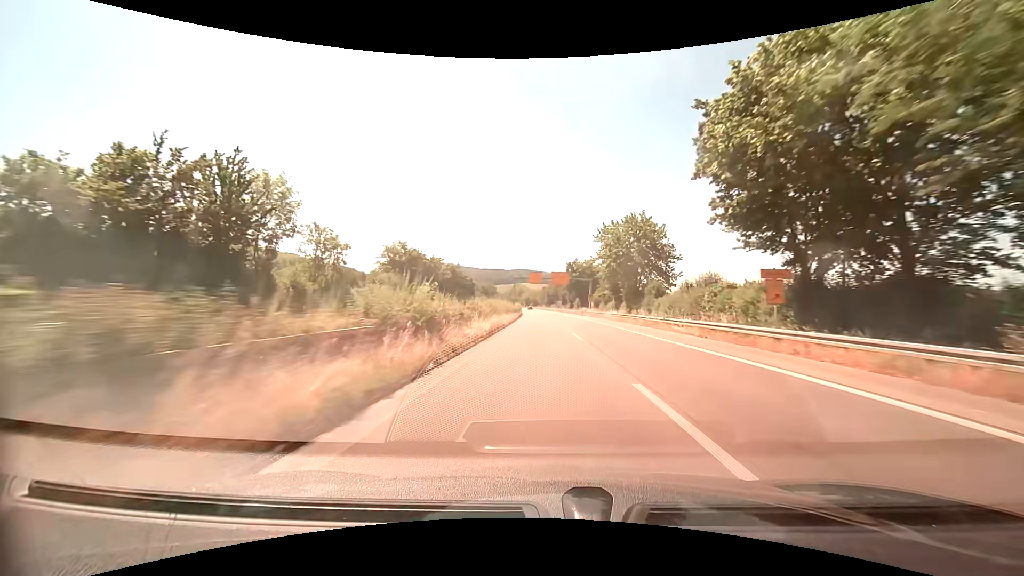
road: trunk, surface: asphalt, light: Day
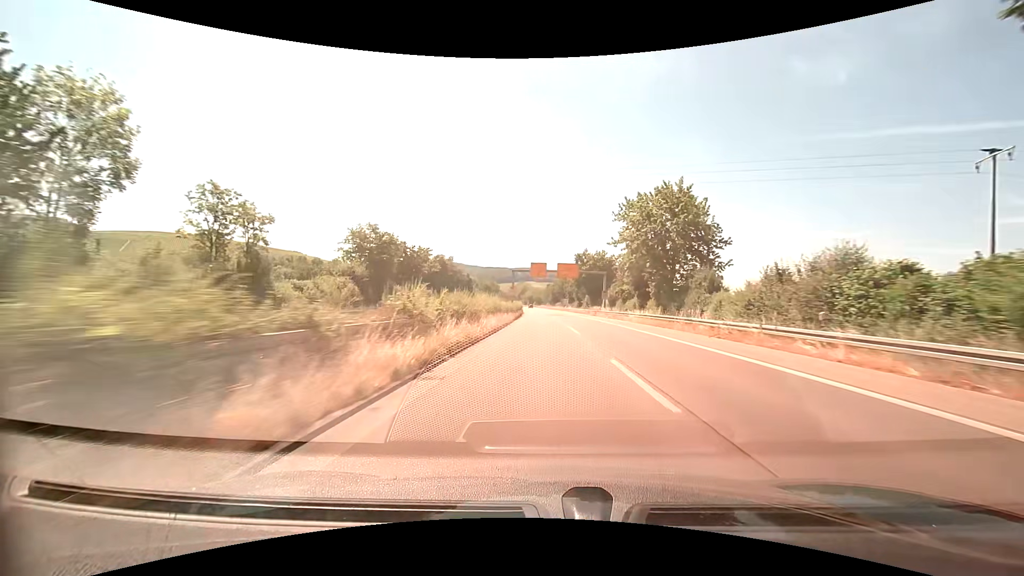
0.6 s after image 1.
(-0.1, +14.4) m; 0°
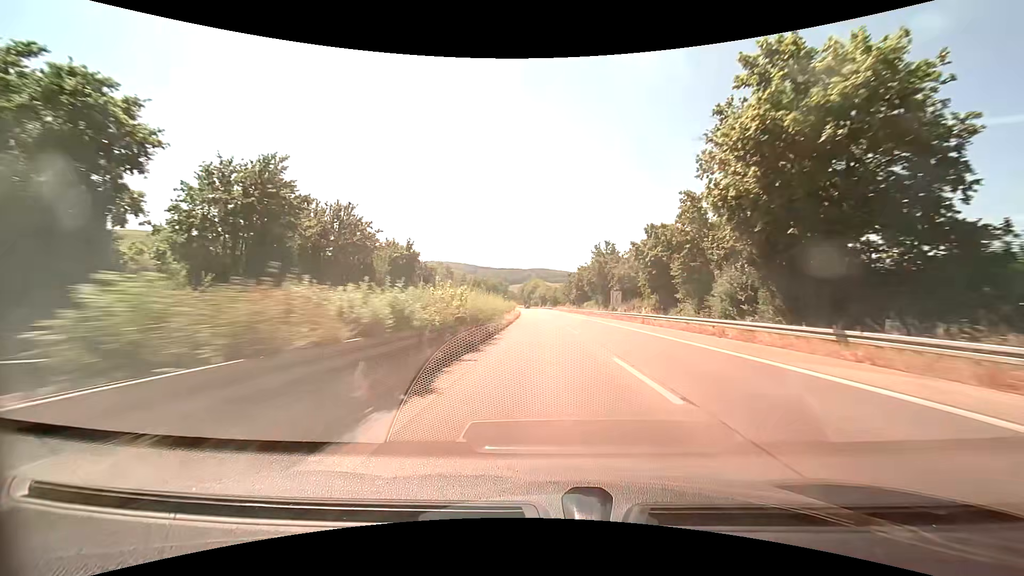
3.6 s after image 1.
(-1.2, +71.4) m; -2°
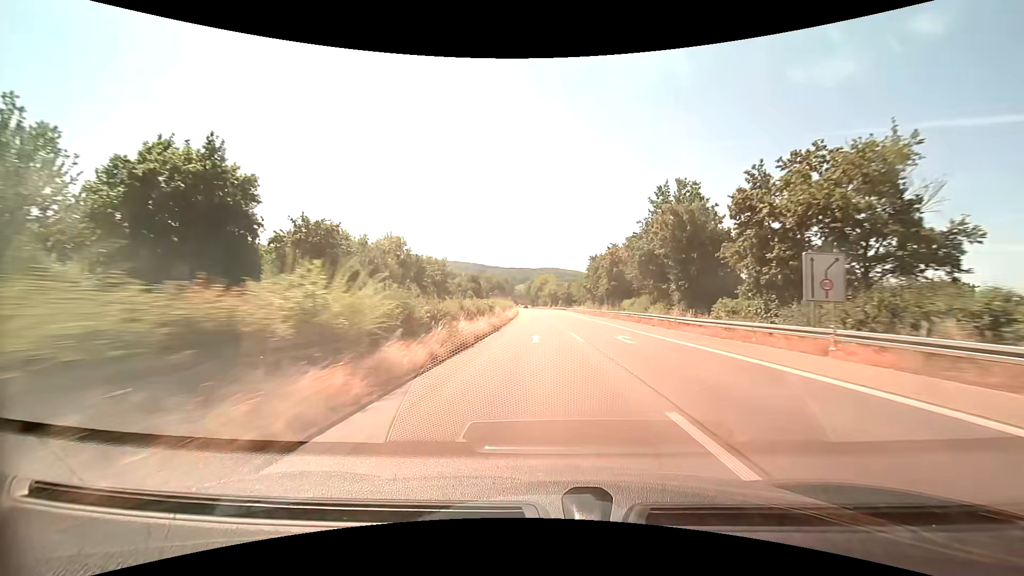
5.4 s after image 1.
(-0.4, +42.3) m; -1°
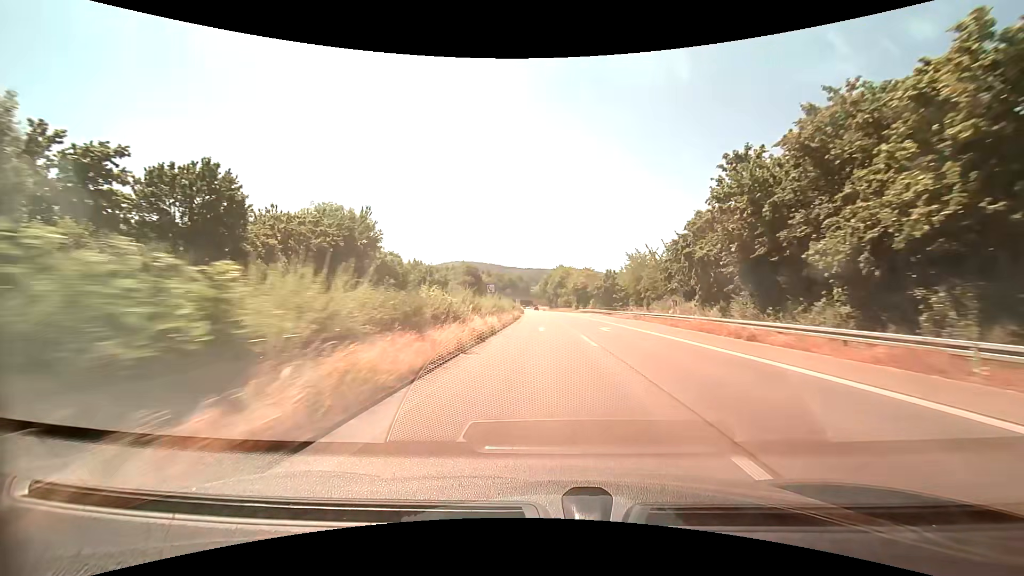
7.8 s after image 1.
(-1.0, +55.9) m; -2°
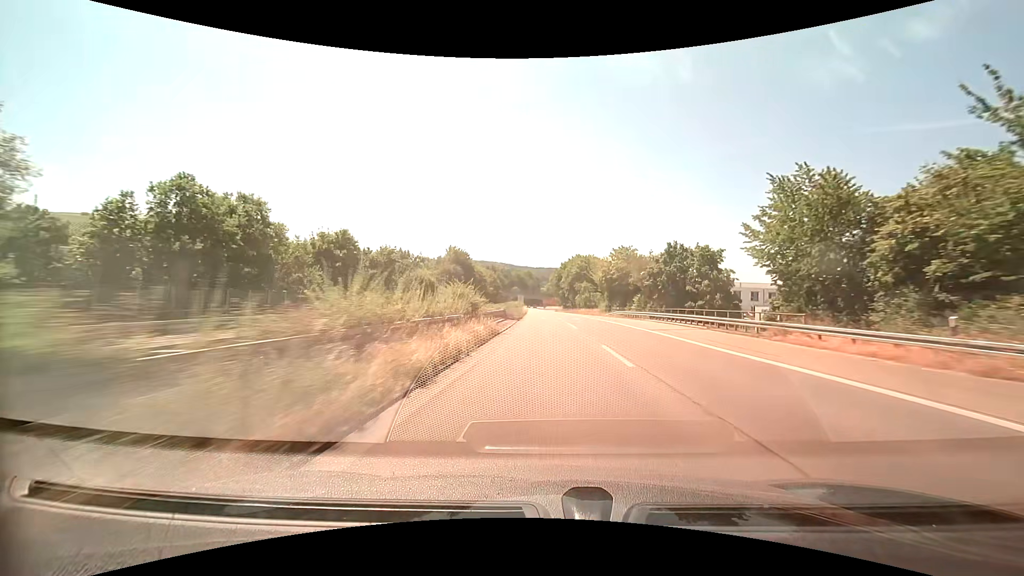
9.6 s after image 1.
(-0.5, +41.5) m; -1°
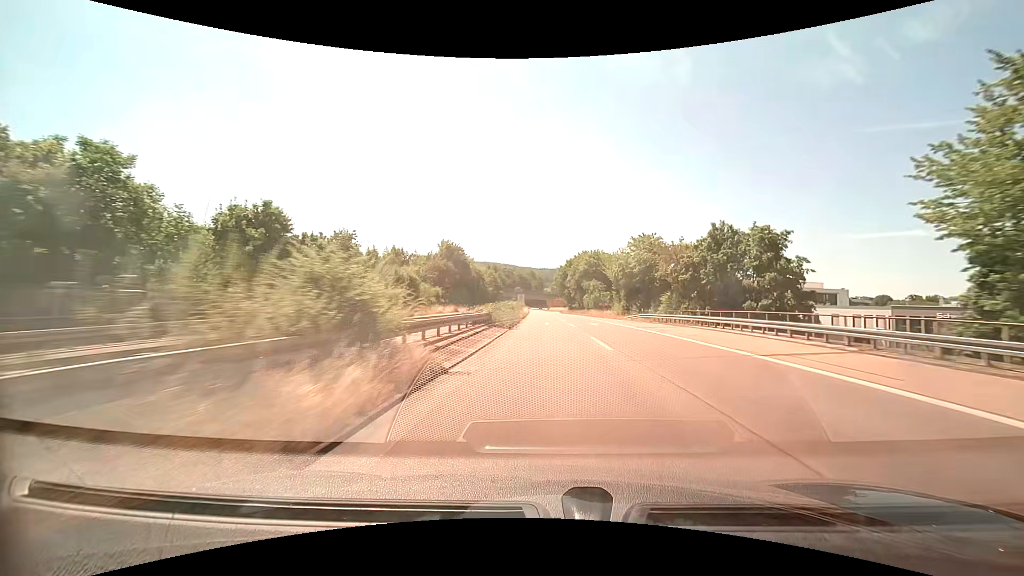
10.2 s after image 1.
(0.0, +13.7) m; 0°
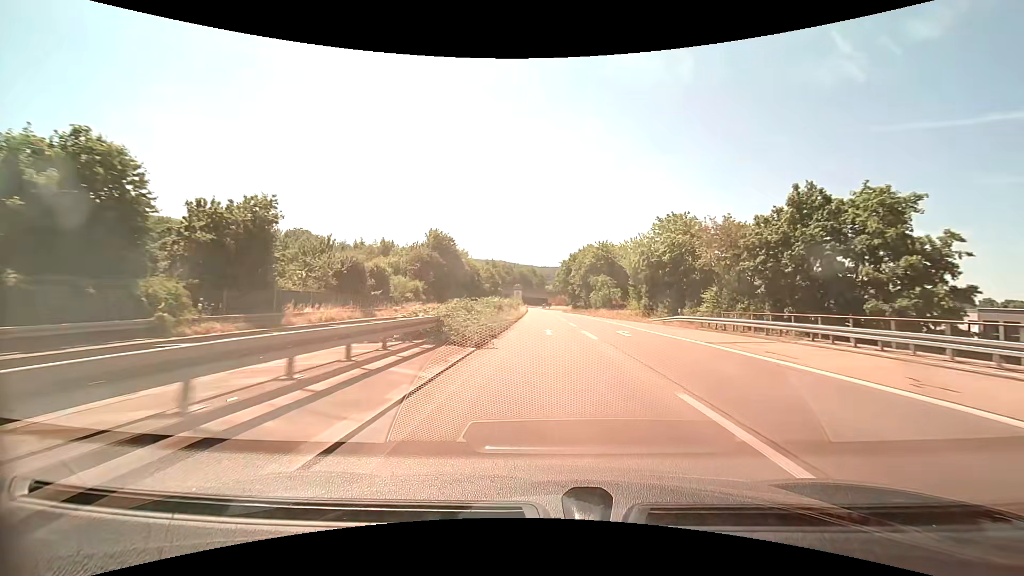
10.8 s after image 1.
(0.0, +13.7) m; 0°
(0, +10) (0, +20) (0, +30) (0, +40) (0, +50) (0, +60) (0, +70) (-1, +80) (-1, +90) (-1, +100) m
